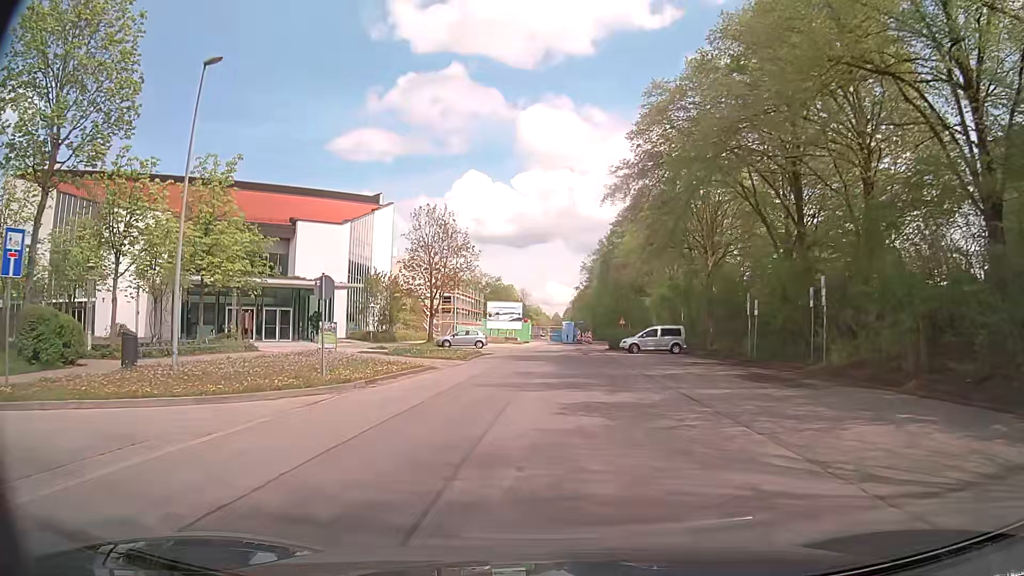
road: residential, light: Day
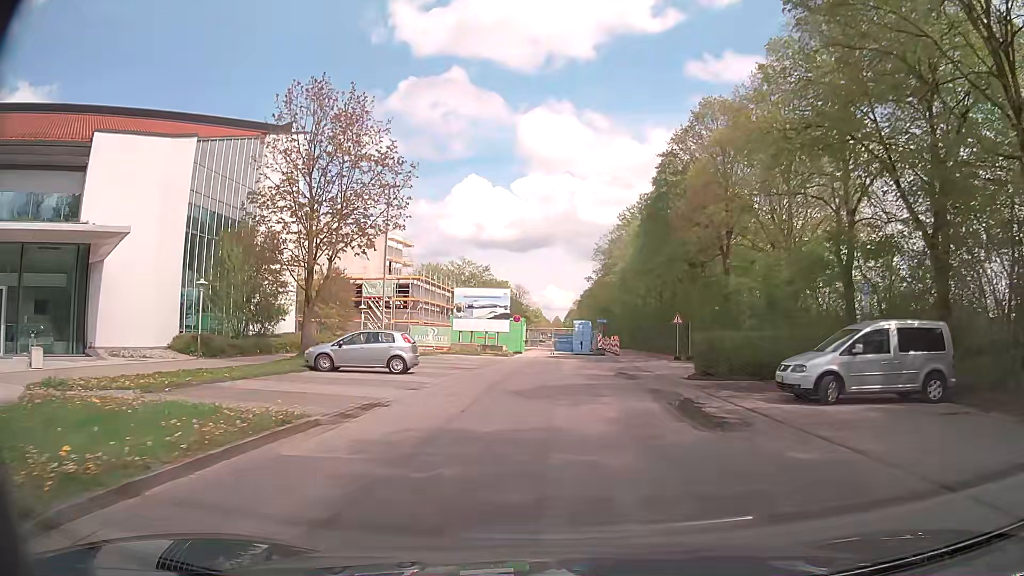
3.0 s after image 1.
(-0.1, +30.0) m; 0°
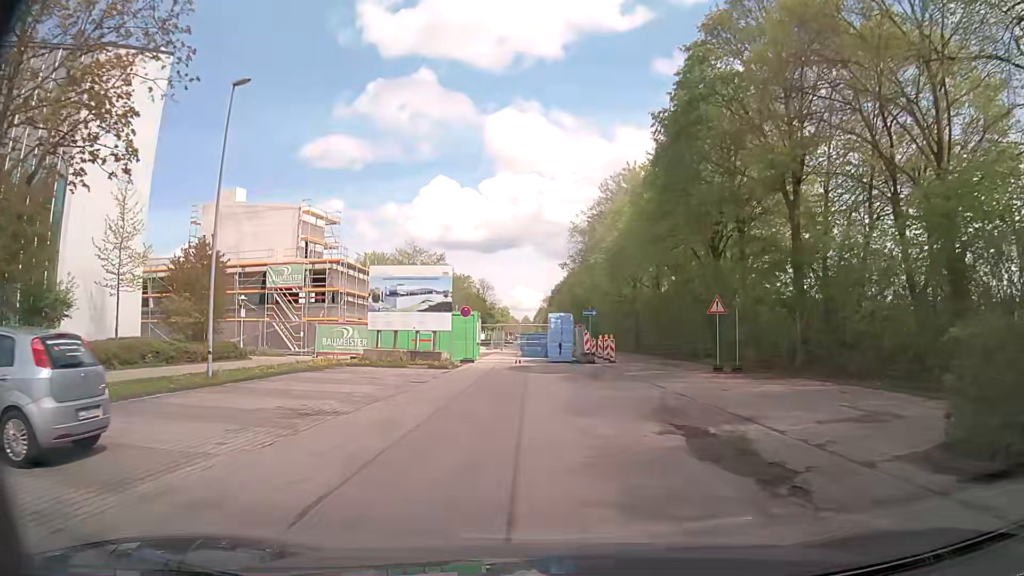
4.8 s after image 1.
(+0.3, +16.5) m; +2°
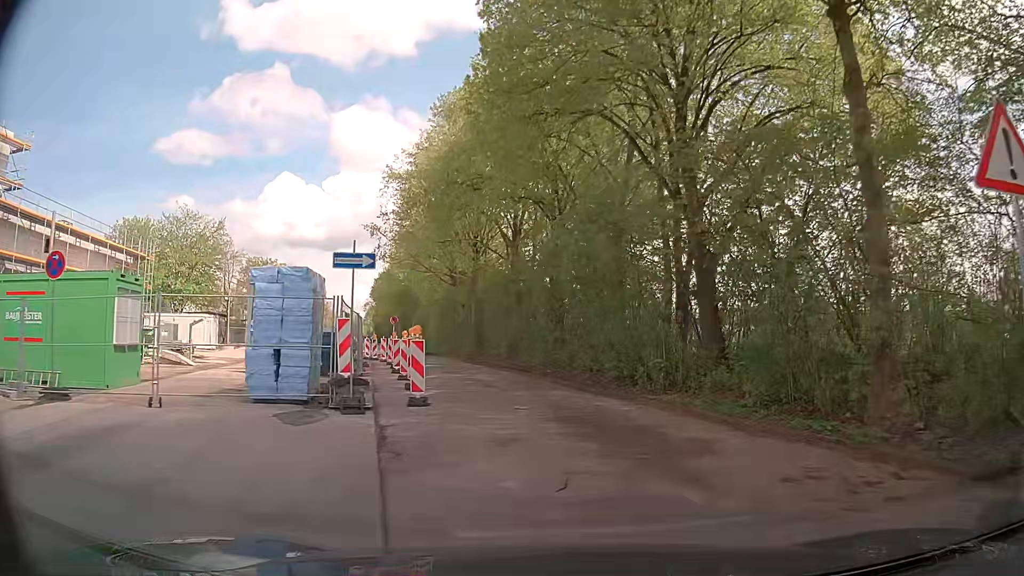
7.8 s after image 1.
(+2.7, +23.6) m; +13°
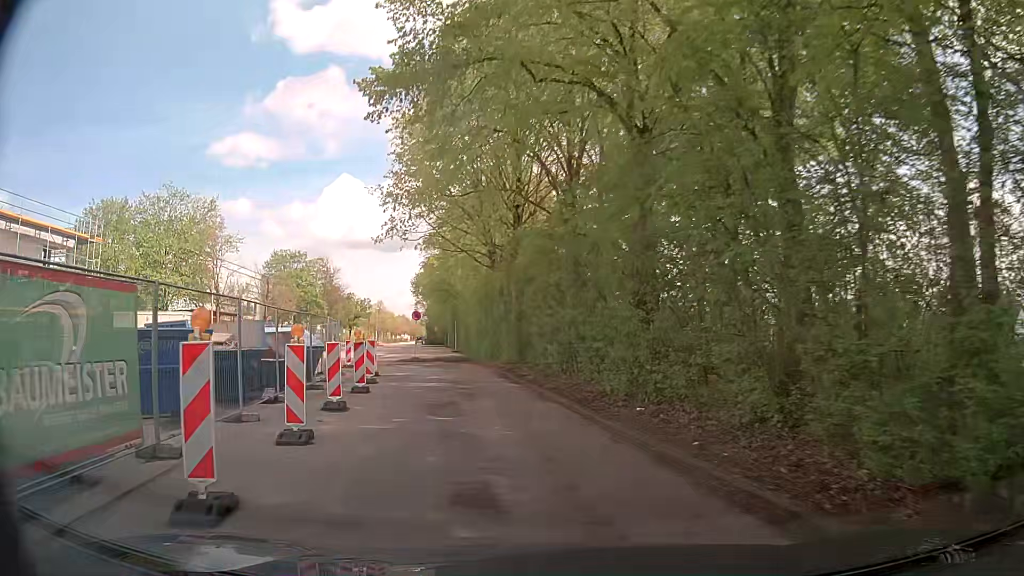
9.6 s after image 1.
(+0.2, +12.9) m; -3°
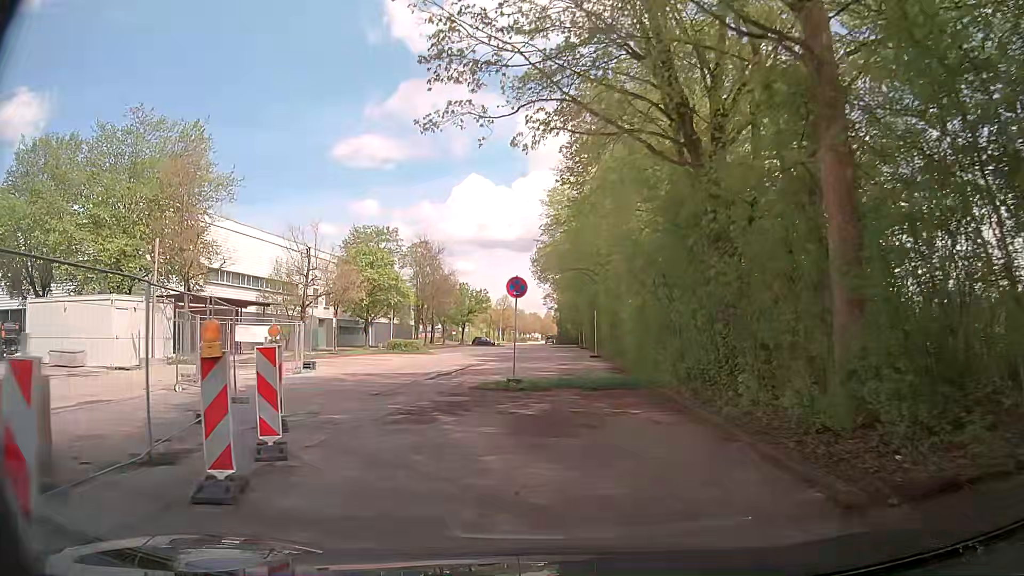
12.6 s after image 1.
(-2.9, +21.8) m; -11°
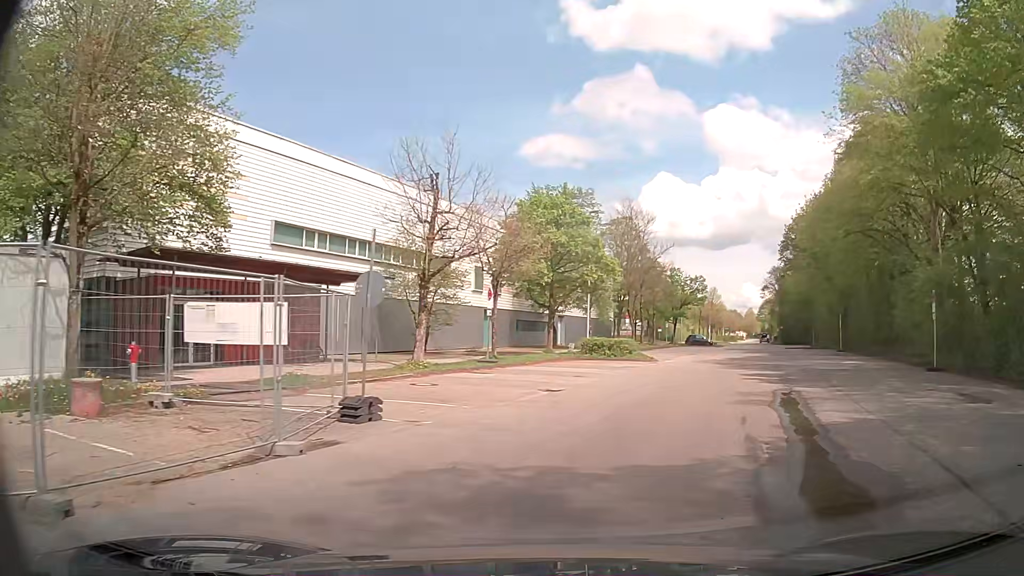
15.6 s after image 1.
(-4.2, +19.0) m; -16°
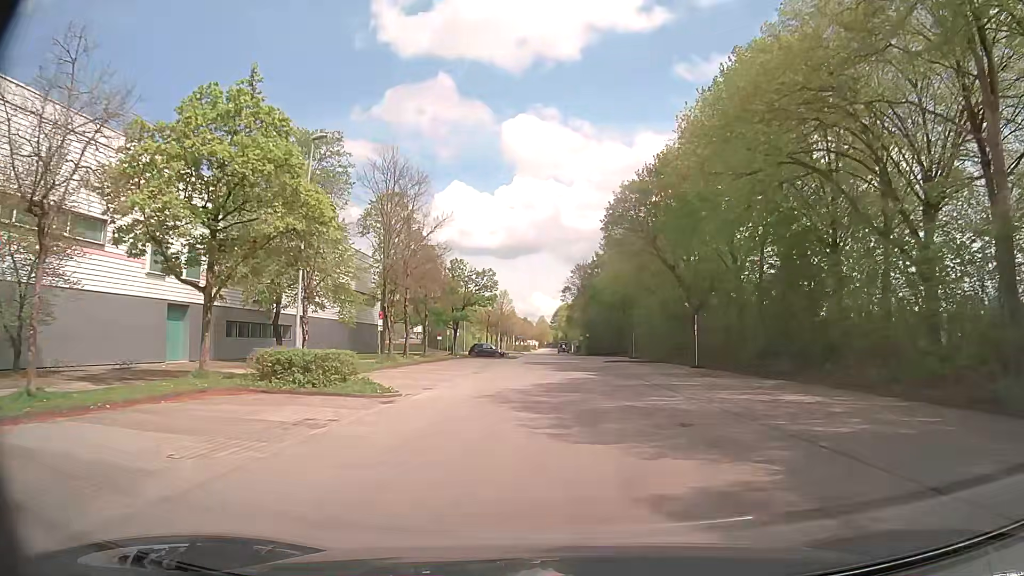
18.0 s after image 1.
(+3.2, +18.1) m; +16°
